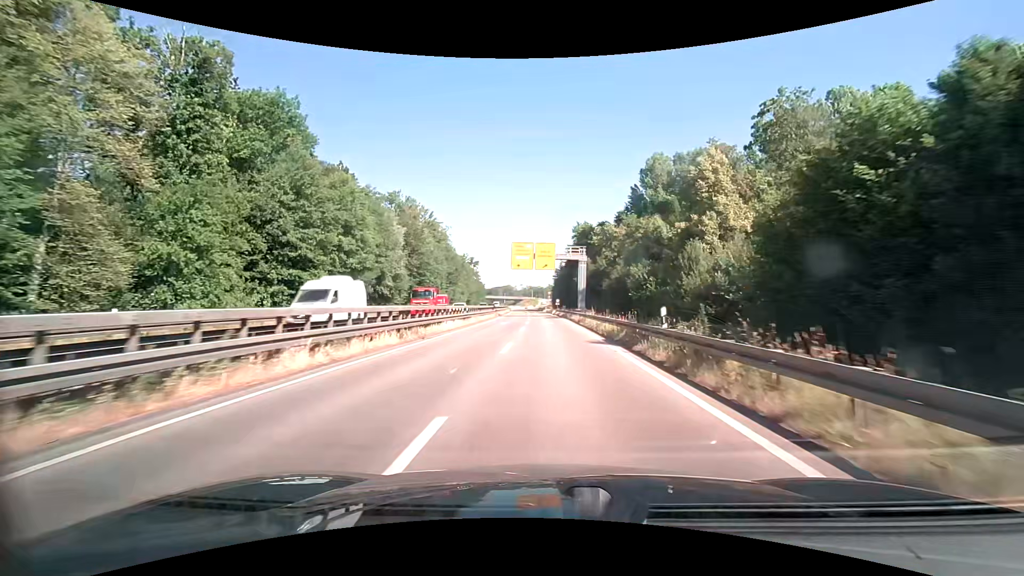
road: trunk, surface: asphalt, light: Day
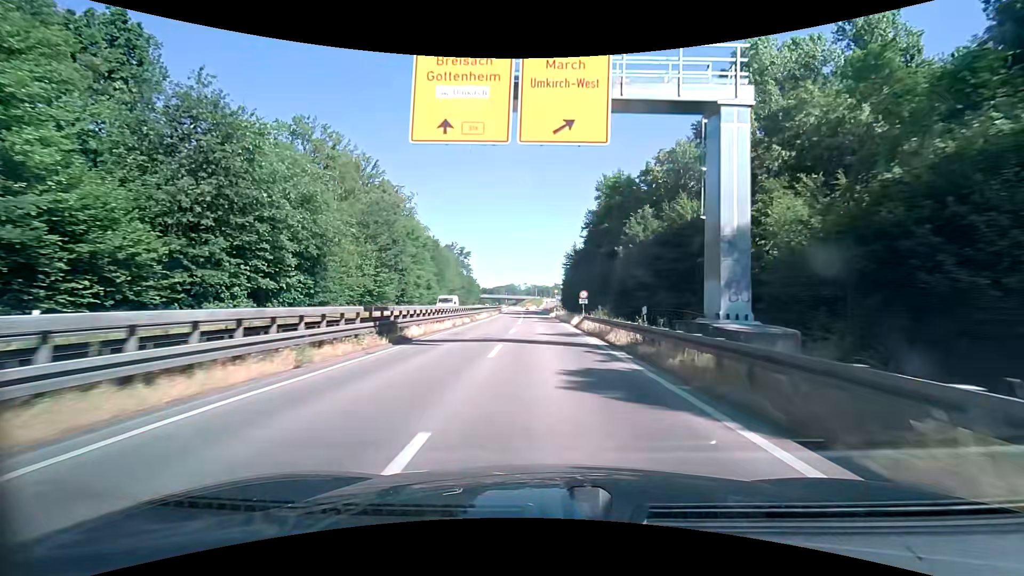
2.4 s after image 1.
(-0.2, +46.8) m; -1°
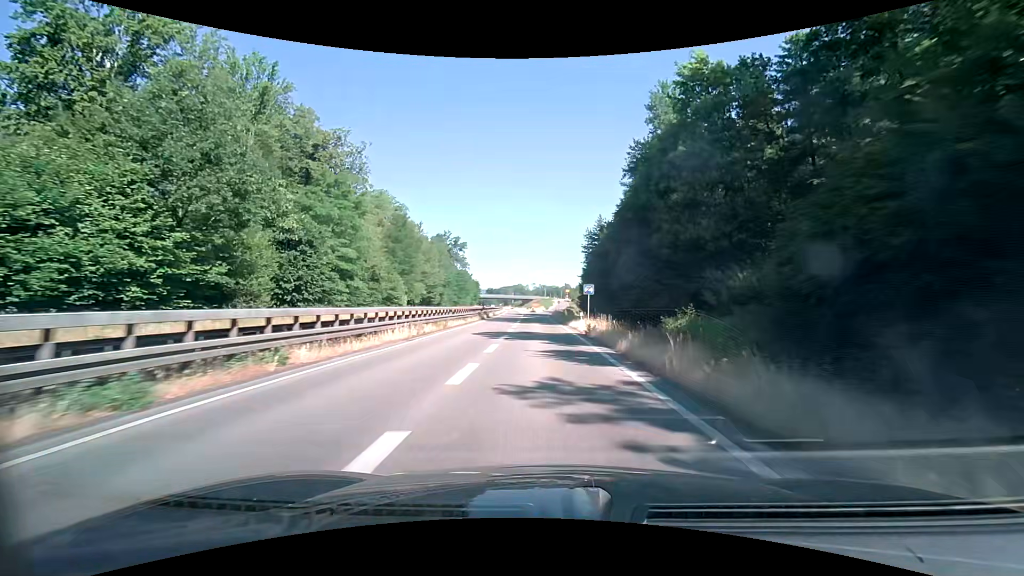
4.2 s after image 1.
(-0.2, +34.5) m; -1°
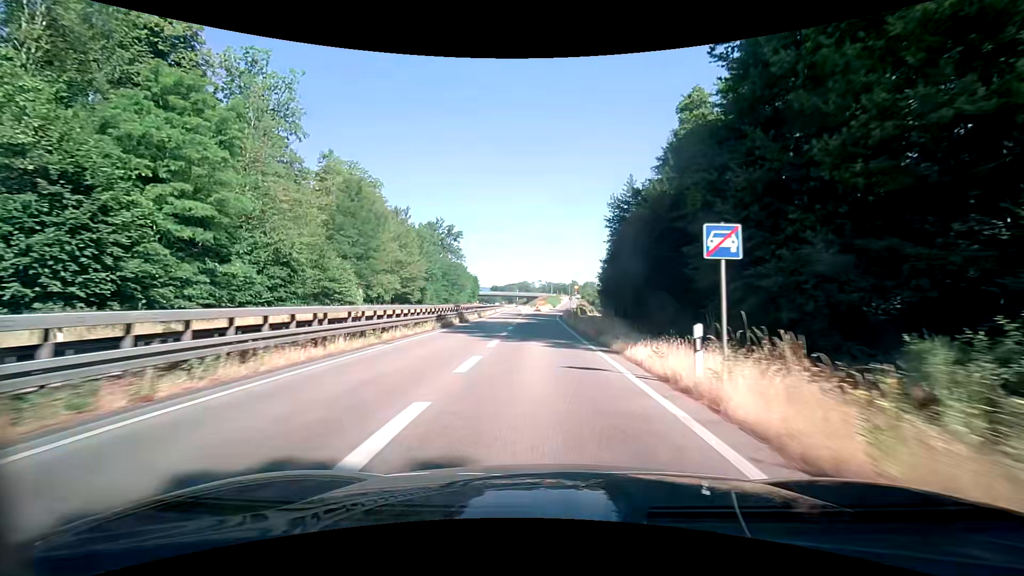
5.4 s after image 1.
(-0.1, +22.6) m; -1°
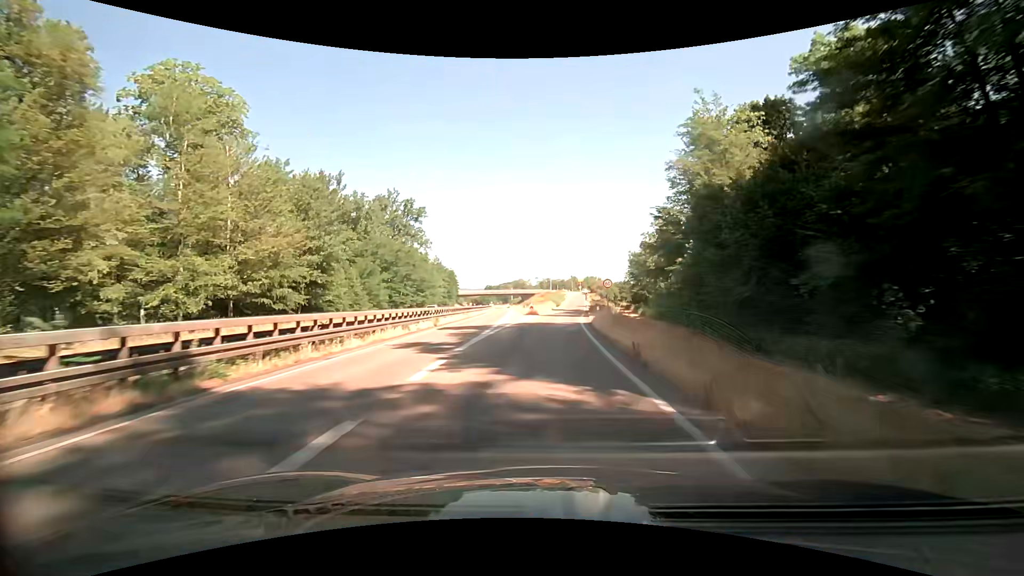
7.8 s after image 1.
(-0.1, +42.9) m; +1°
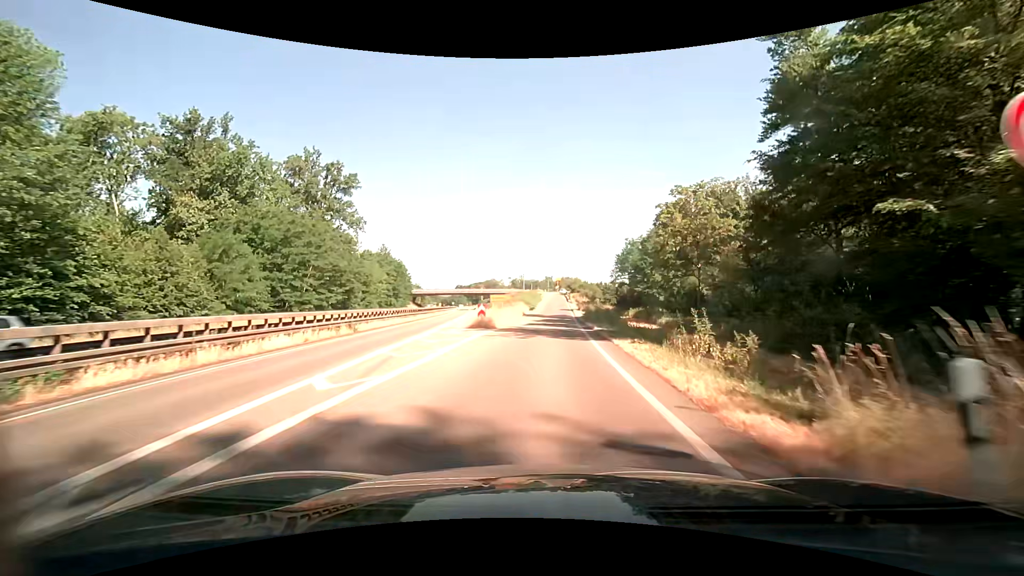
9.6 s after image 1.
(+0.4, +27.5) m; +3°
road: trunk_link
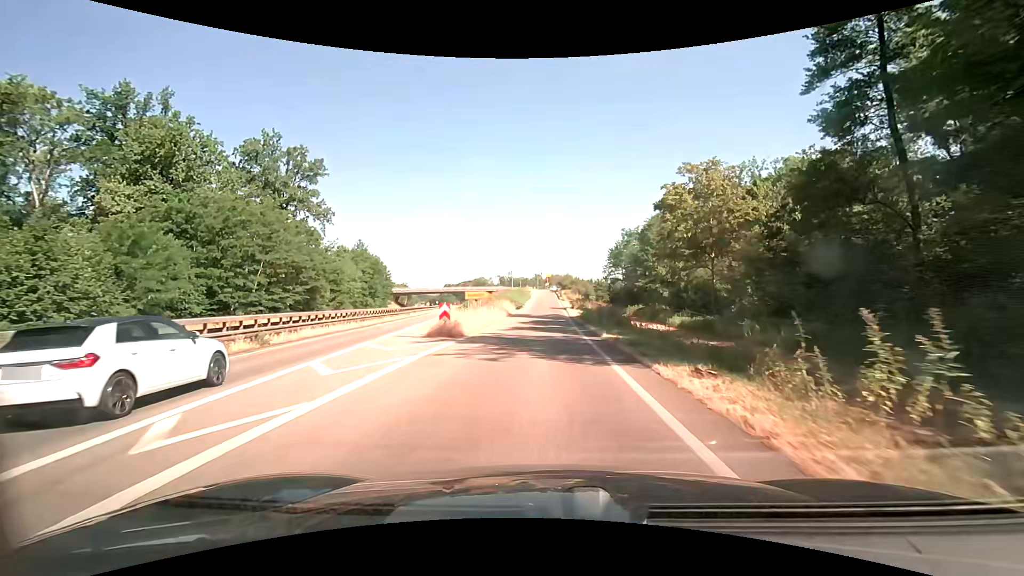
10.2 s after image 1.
(+0.1, +8.2) m; +1°
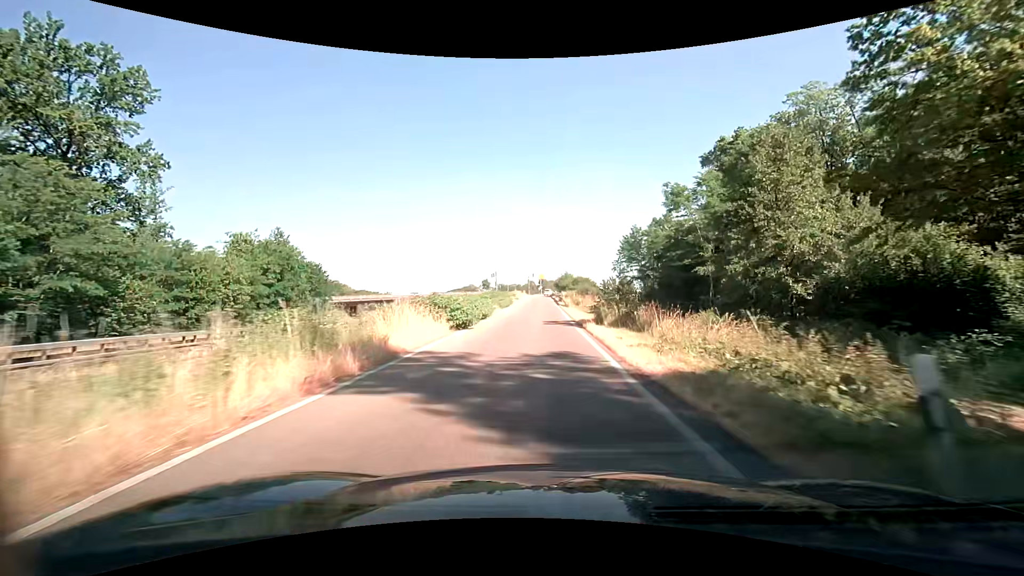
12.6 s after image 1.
(+0.4, +33.1) m; +1°
(0, +10) (0, +20) (0, +30) (0, +40) (0, +50) (0, +60) (0, +70) (0, +80) (0, +90) (-1, +100) m
